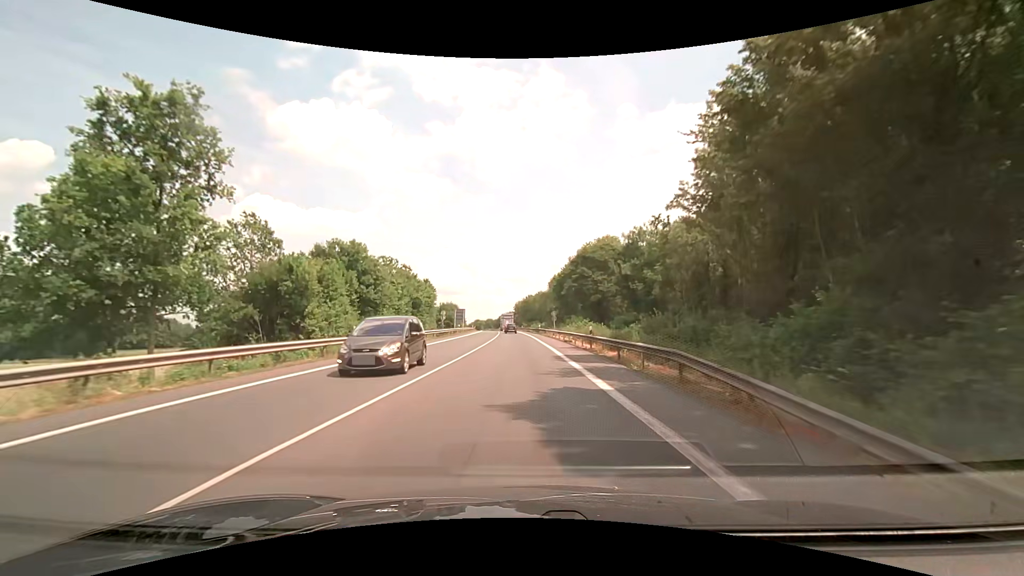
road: primary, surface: asphalt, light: Day
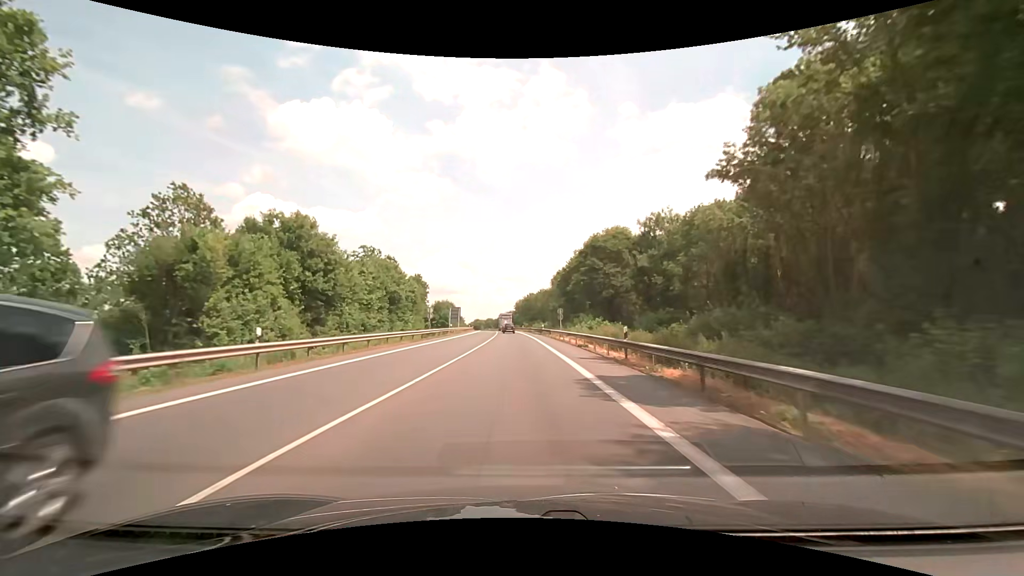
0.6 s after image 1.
(0.0, +9.8) m; 0°
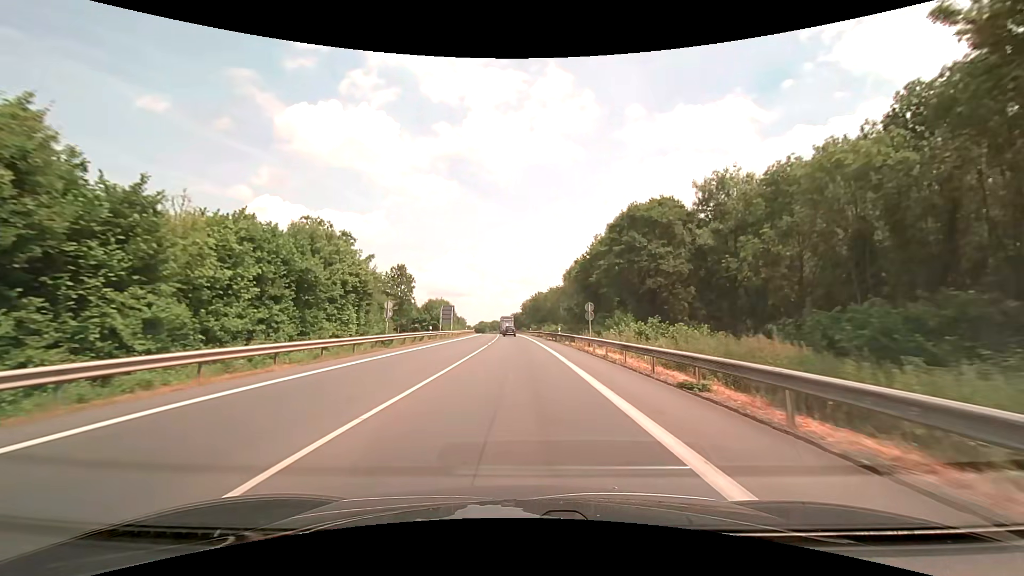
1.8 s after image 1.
(-0.2, +19.7) m; -1°
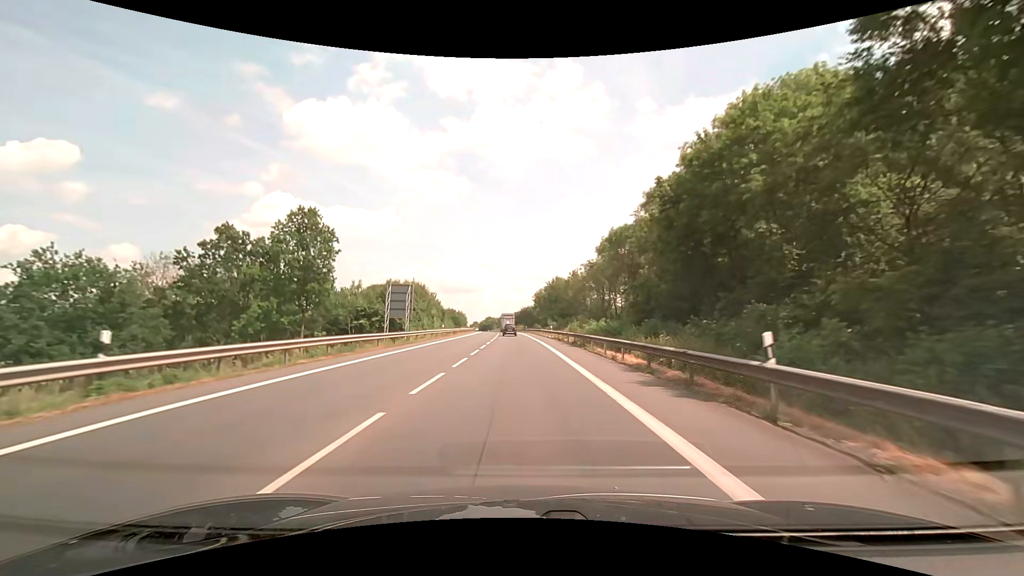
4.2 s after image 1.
(-0.5, +39.7) m; -1°
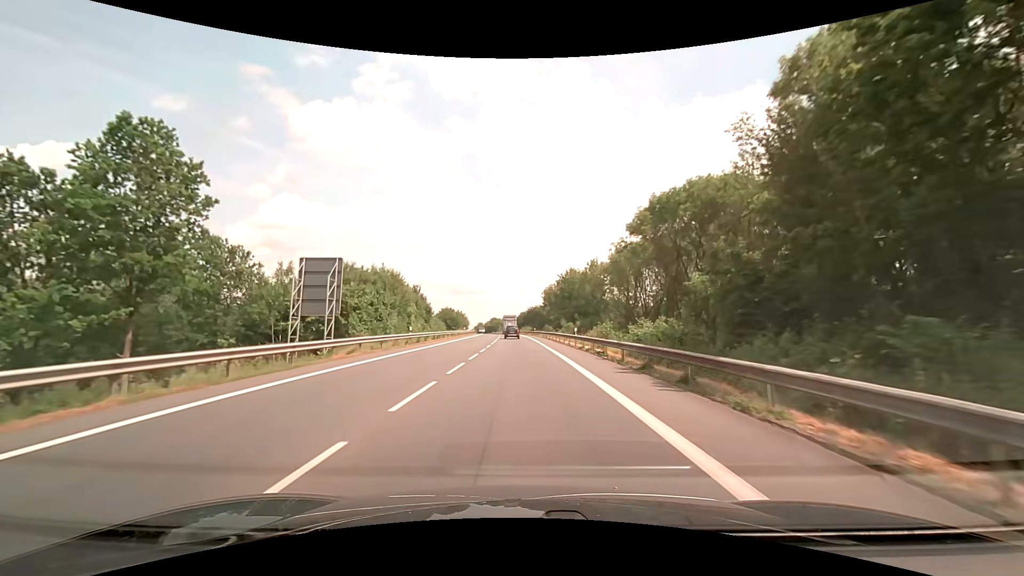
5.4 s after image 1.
(-0.2, +19.9) m; -1°
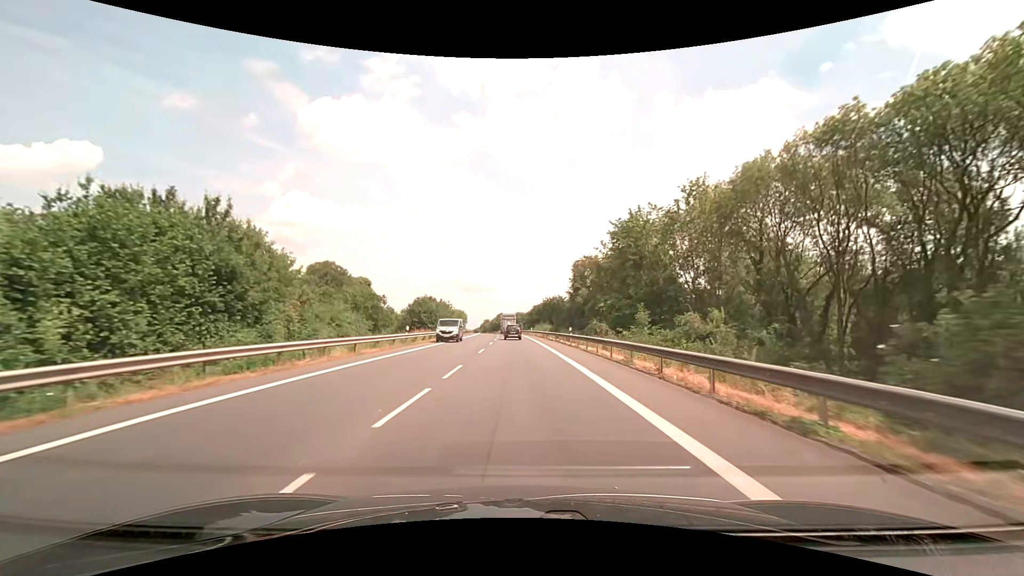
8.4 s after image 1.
(-0.7, +49.6) m; -1°
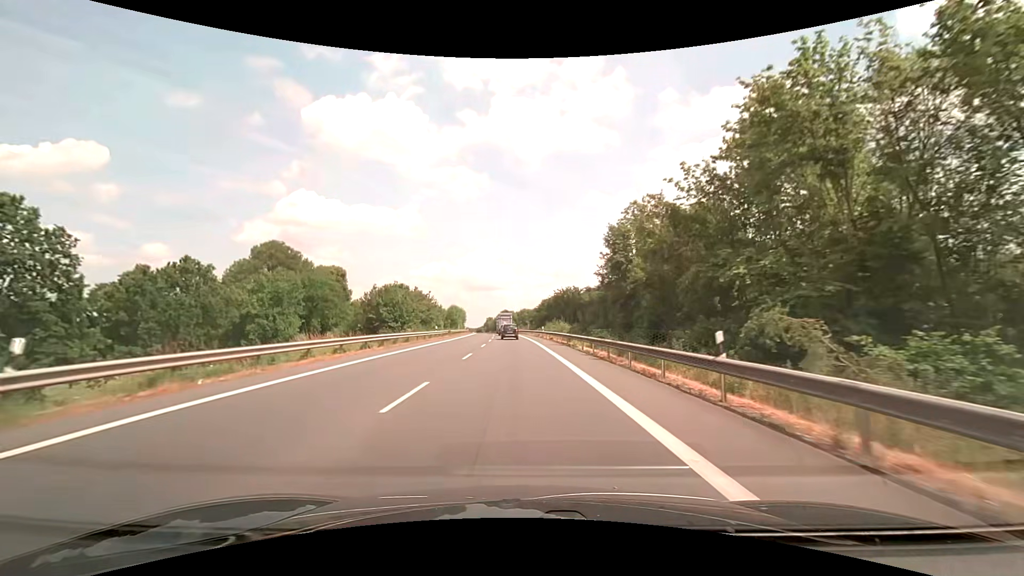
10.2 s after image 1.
(-0.1, +29.1) m; 0°
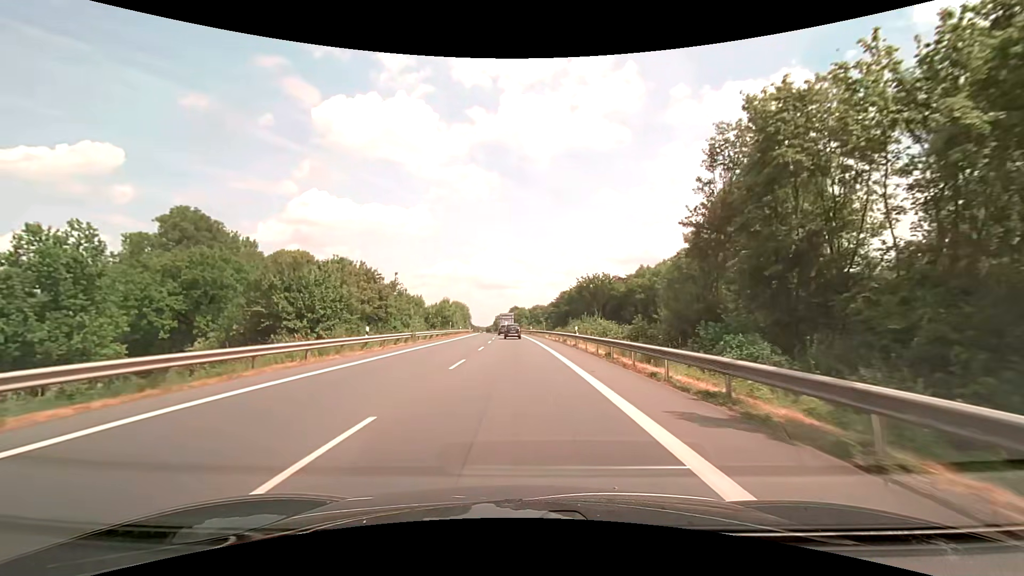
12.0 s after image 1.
(-0.4, +28.4) m; -2°
(0, +10) (0, +20) (0, +30) (-1, +40) (-1, +50) (-1, +60) (-2, +70) (-2, +80) (-2, +90) (-3, +100) m
